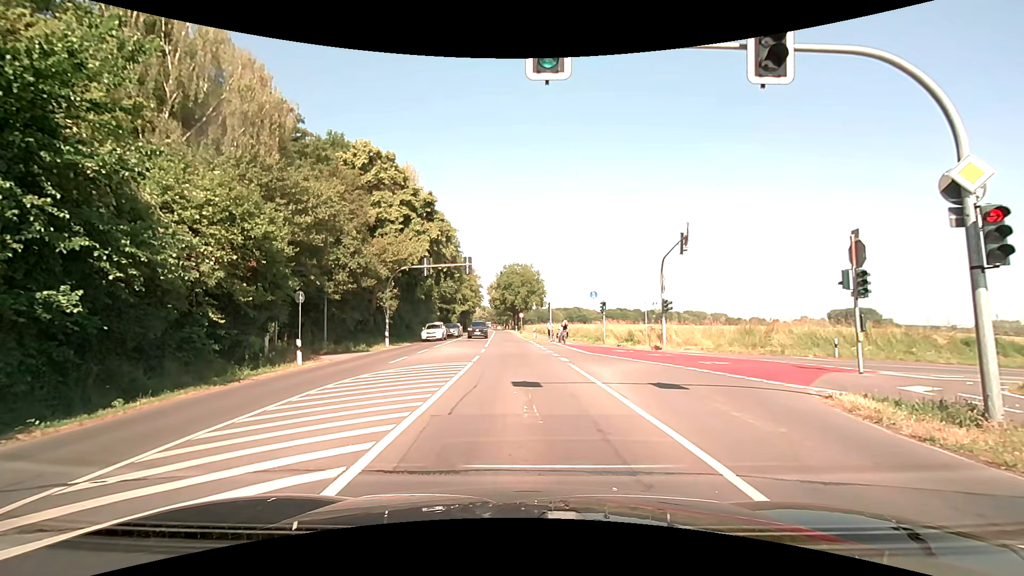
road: secondary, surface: asphalt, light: Day
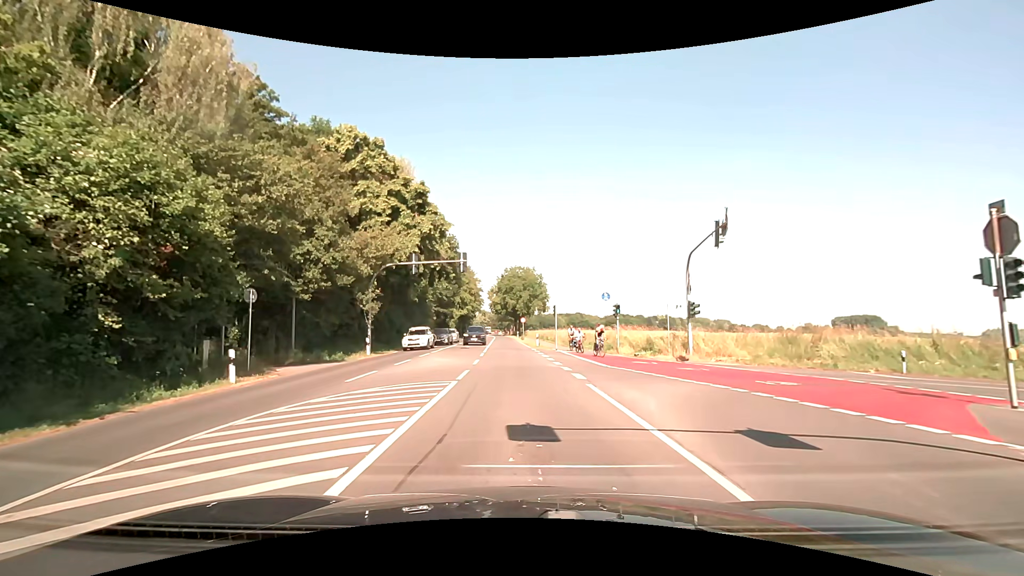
(-0.1, +5.2) m; -2°
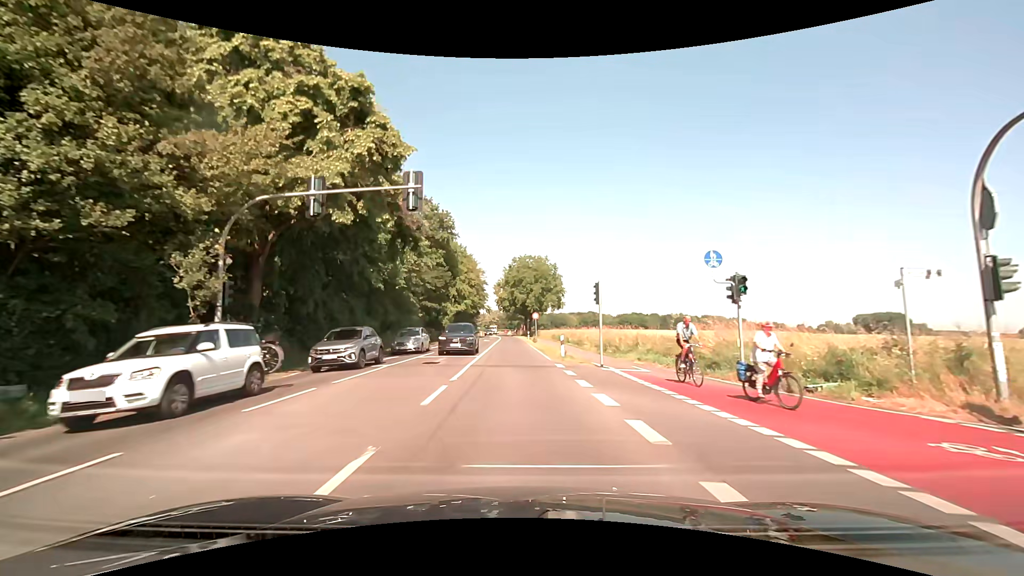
(0.0, +17.7) m; -1°
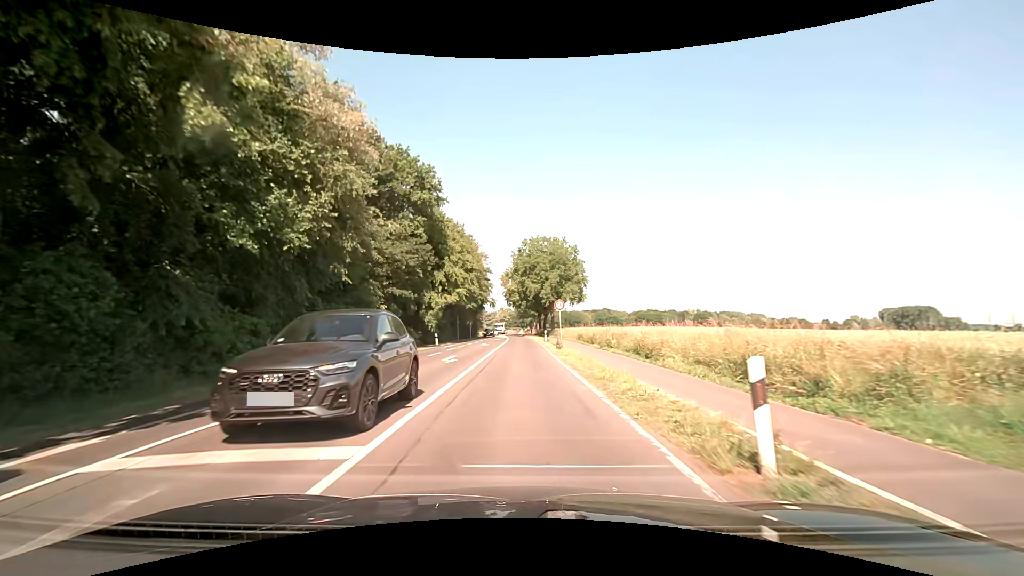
(-0.2, +19.5) m; -2°
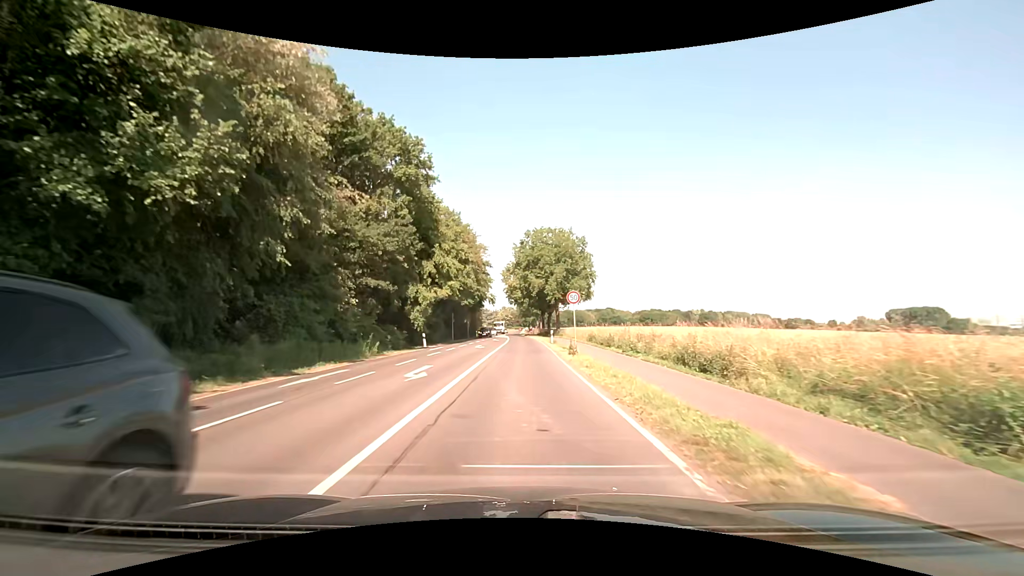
(0.0, +7.1) m; 0°
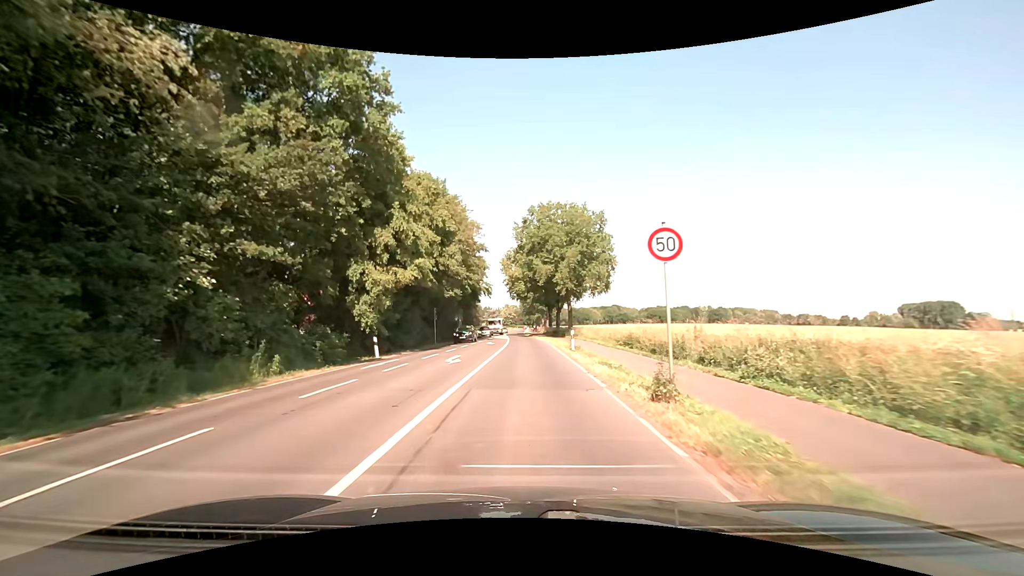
(0.0, +14.5) m; -1°
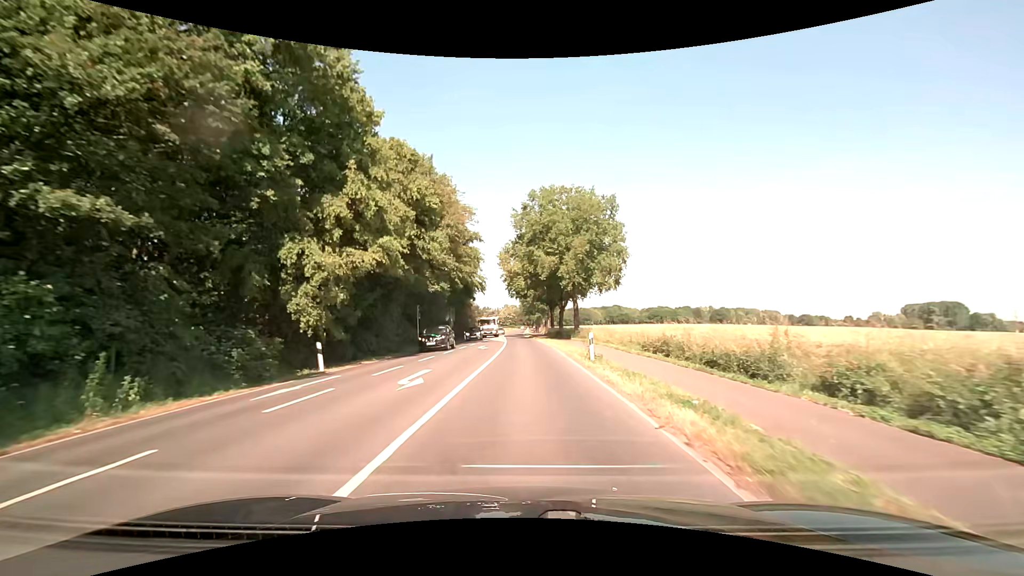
(0.0, +7.4) m; 0°
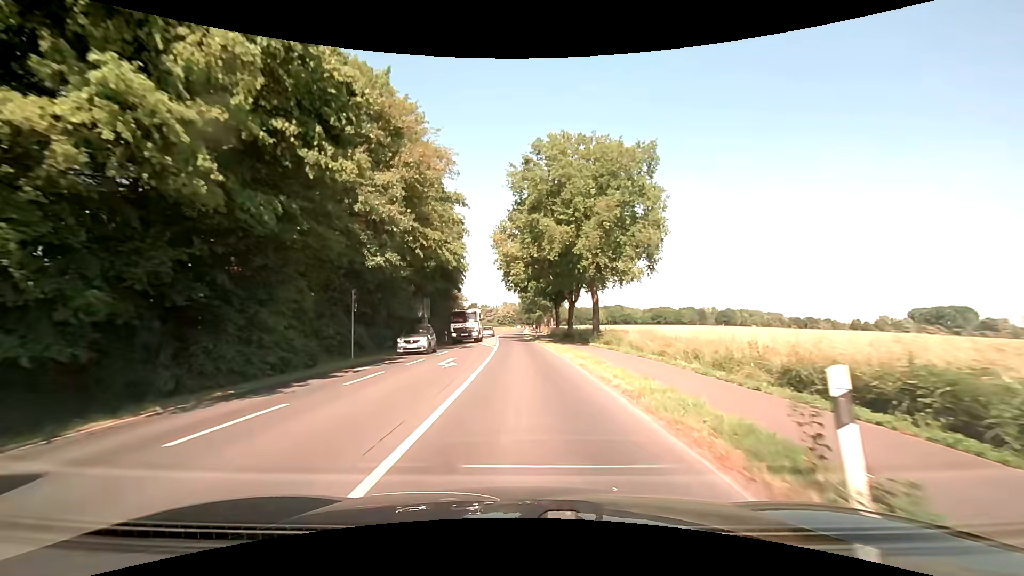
(0.0, +14.8) m; 0°
(0, +10) (0, +20) (0, +30) (-1, +40) (-1, +50) (-2, +60) (-2, +70) (-3, +80) (-3, +90) (-3, +100) m
